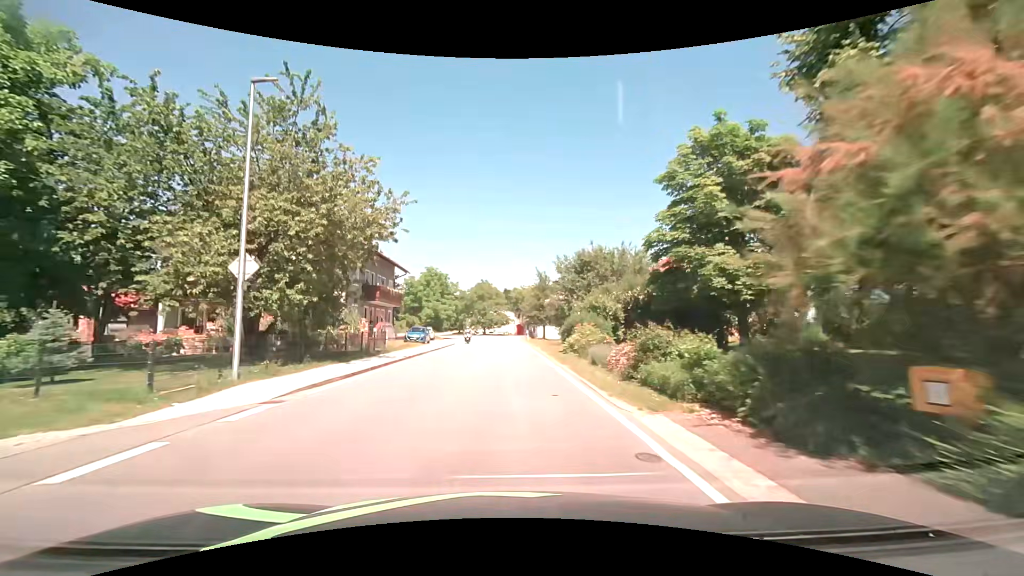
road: secondary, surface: asphalt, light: Day
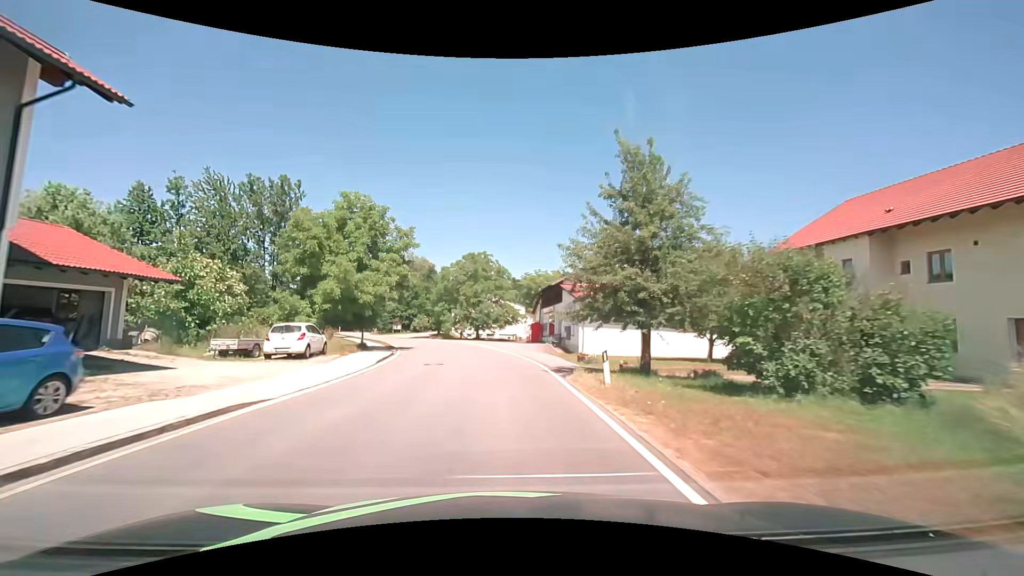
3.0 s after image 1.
(+0.1, +38.0) m; 0°
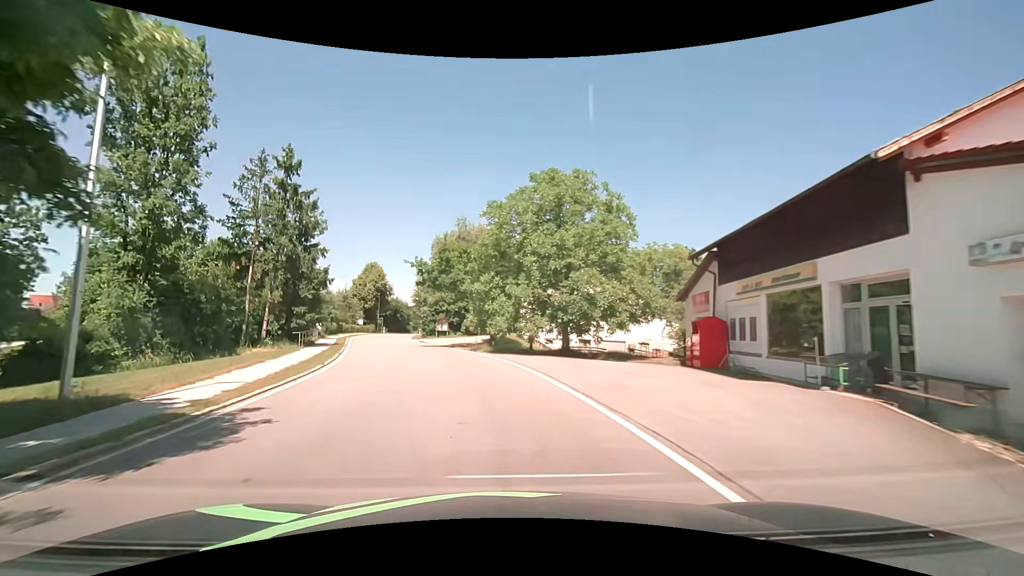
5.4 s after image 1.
(-1.9, +30.4) m; -9°
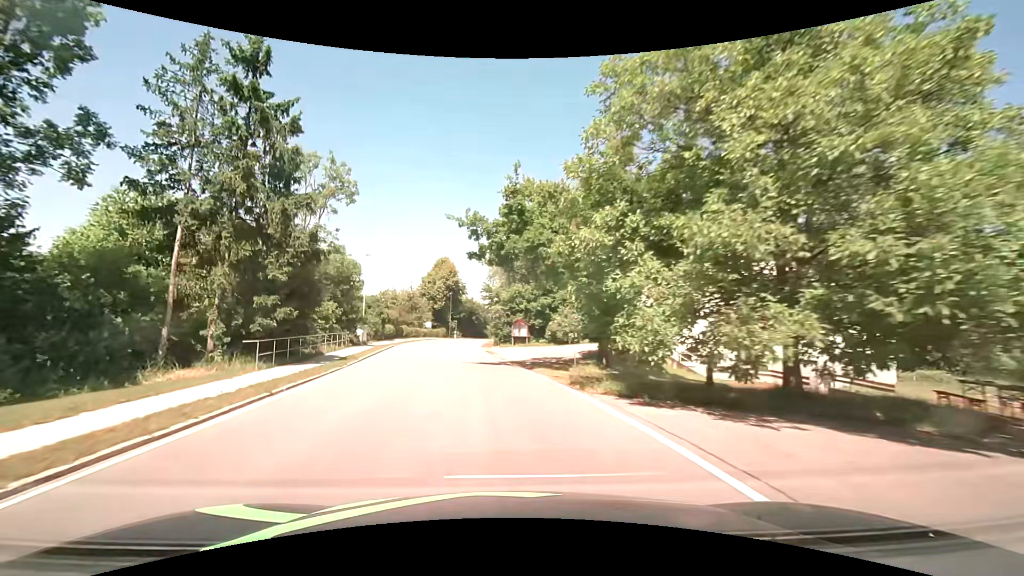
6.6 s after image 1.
(-1.3, +15.1) m; -10°
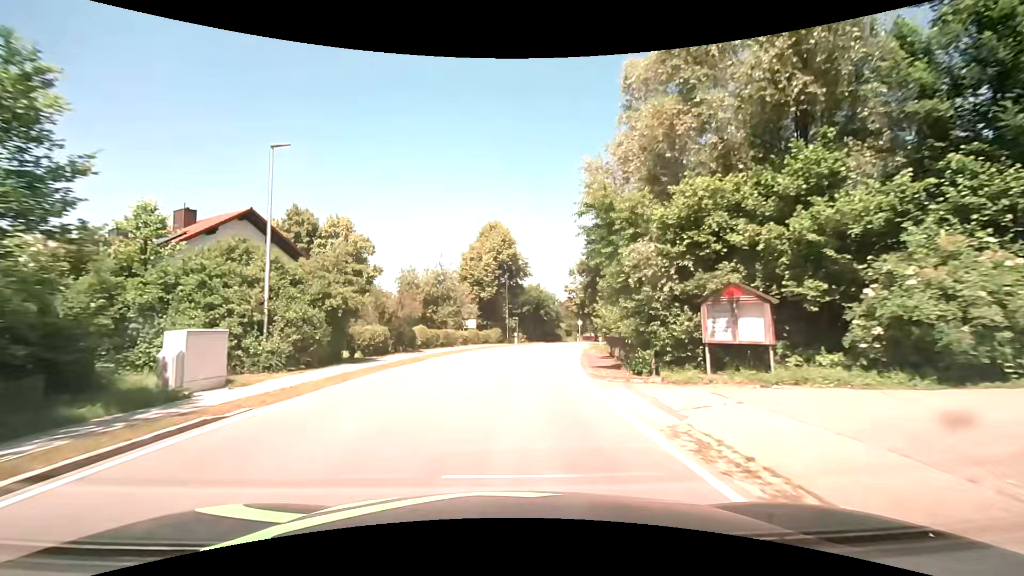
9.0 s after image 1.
(-2.8, +30.3) m; -7°
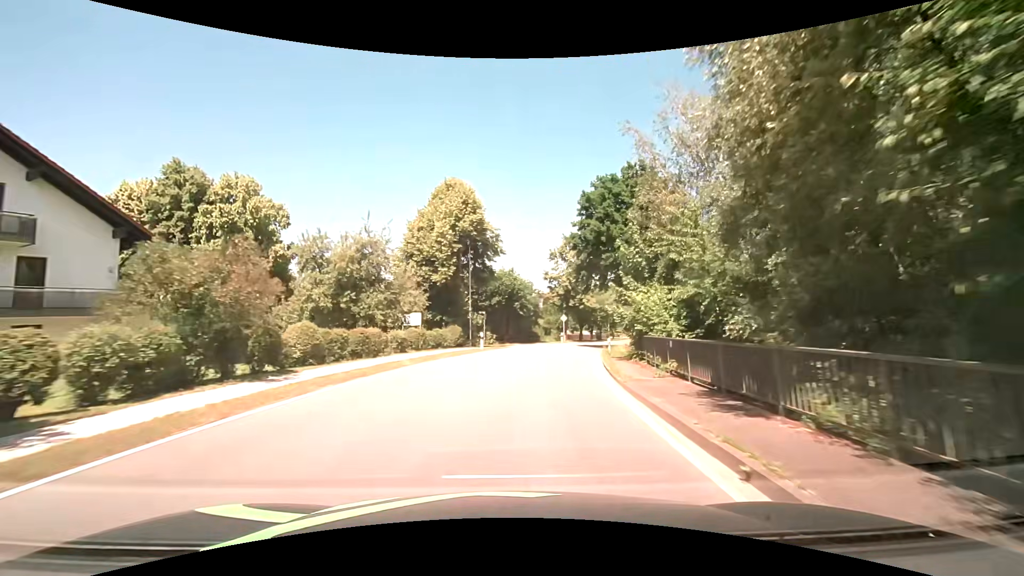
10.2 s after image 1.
(+0.3, +15.3) m; +3°
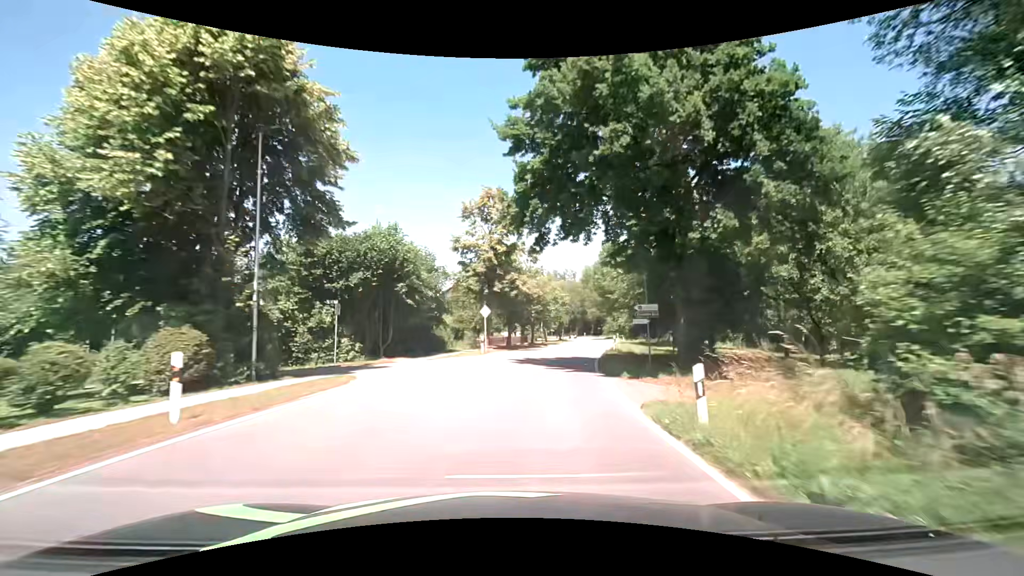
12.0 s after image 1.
(+2.0, +22.9) m; +10°
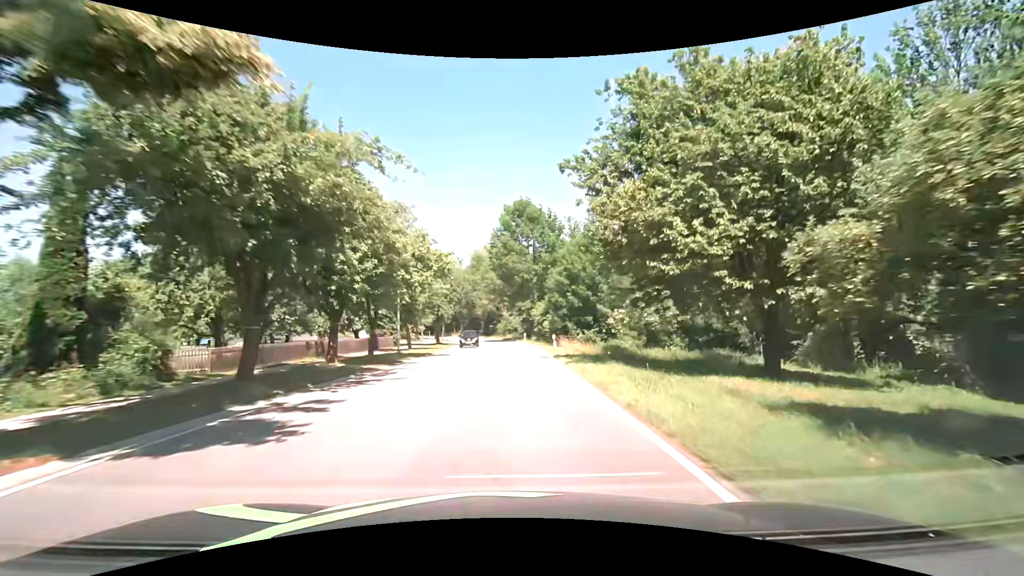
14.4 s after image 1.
(+3.4, +30.4) m; +13°
